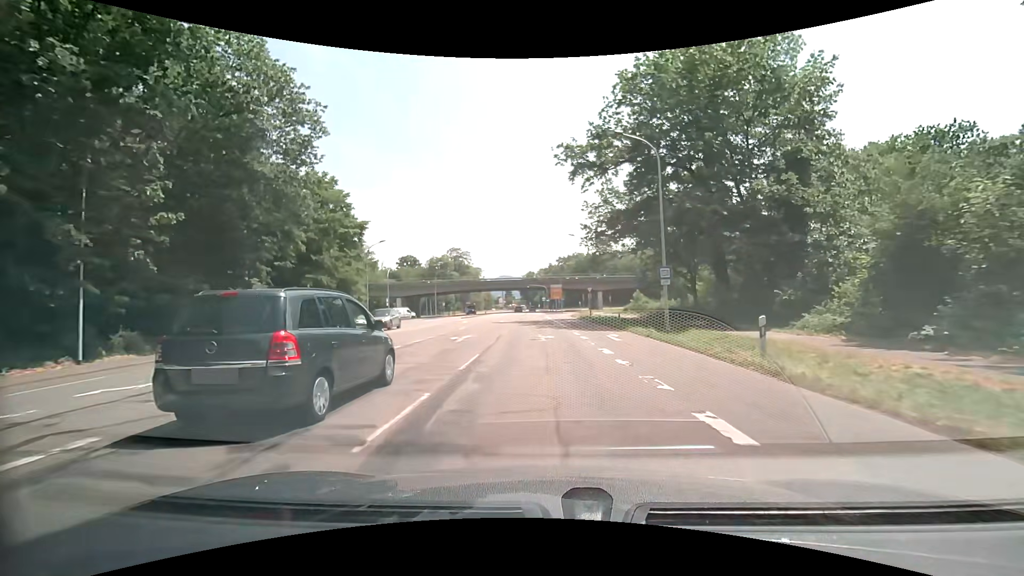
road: secondary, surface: asphalt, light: Day
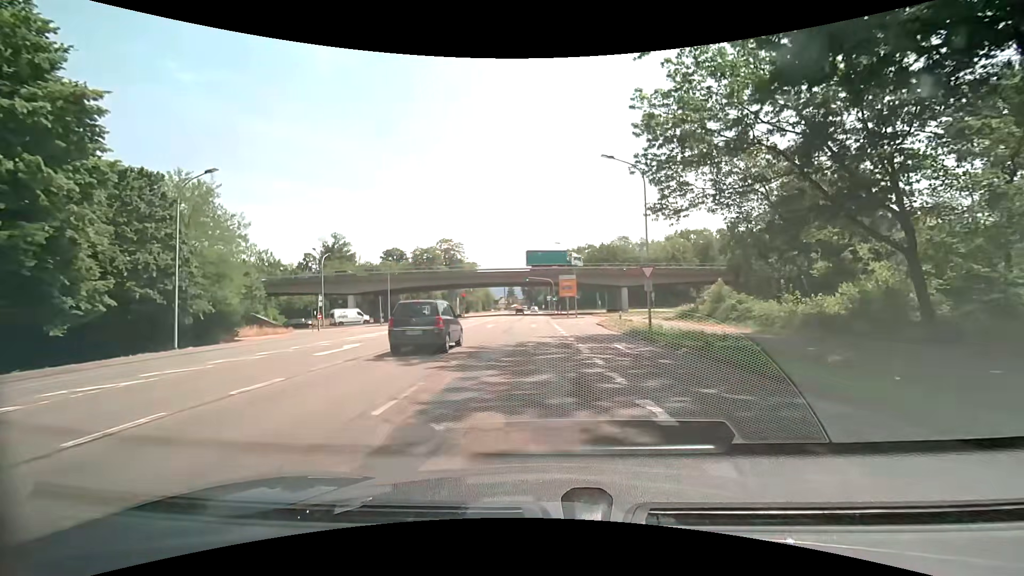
(-0.2, +29.3) m; -1°
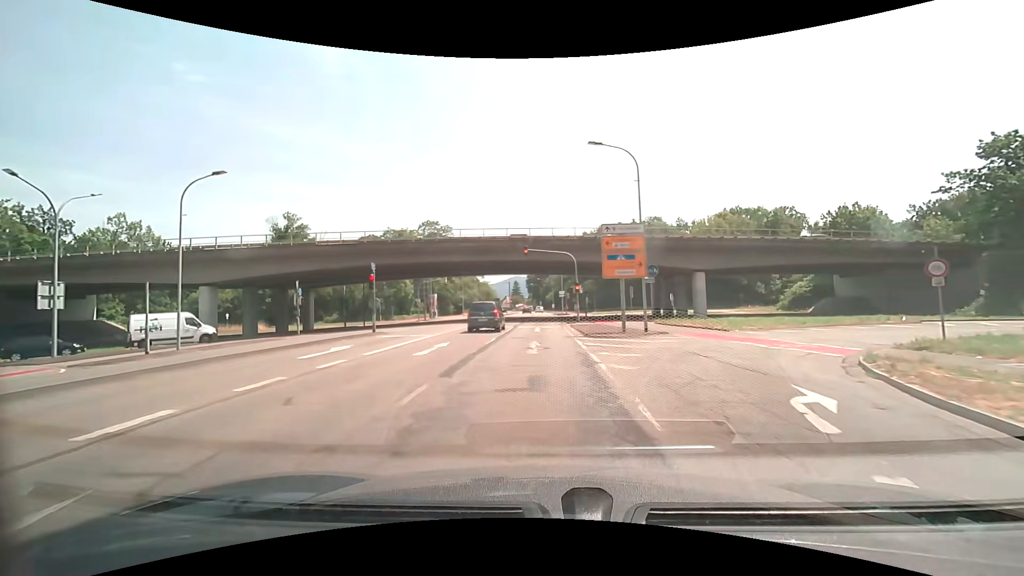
(-0.5, +36.5) m; -1°
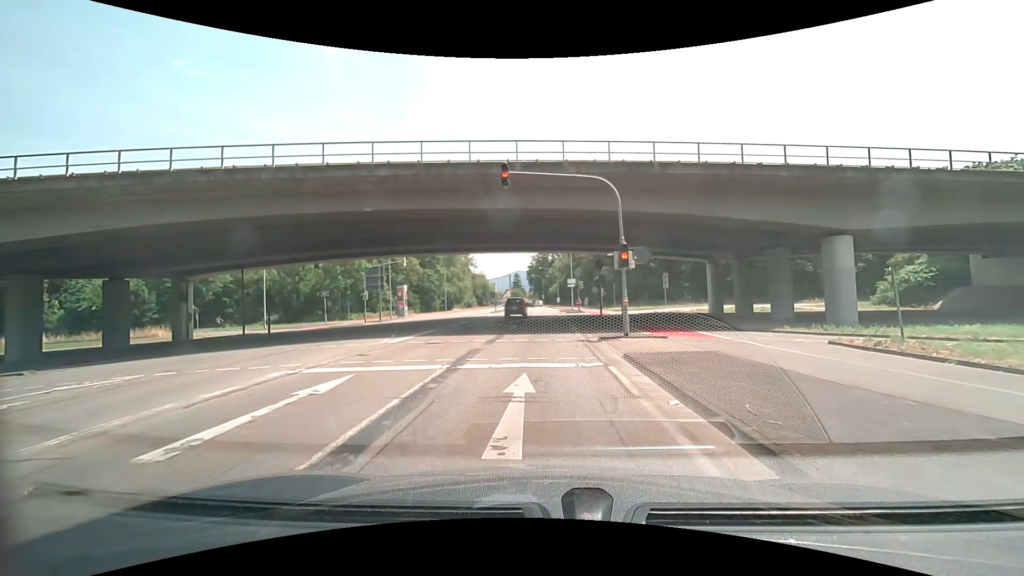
(+0.3, +21.7) m; +1°
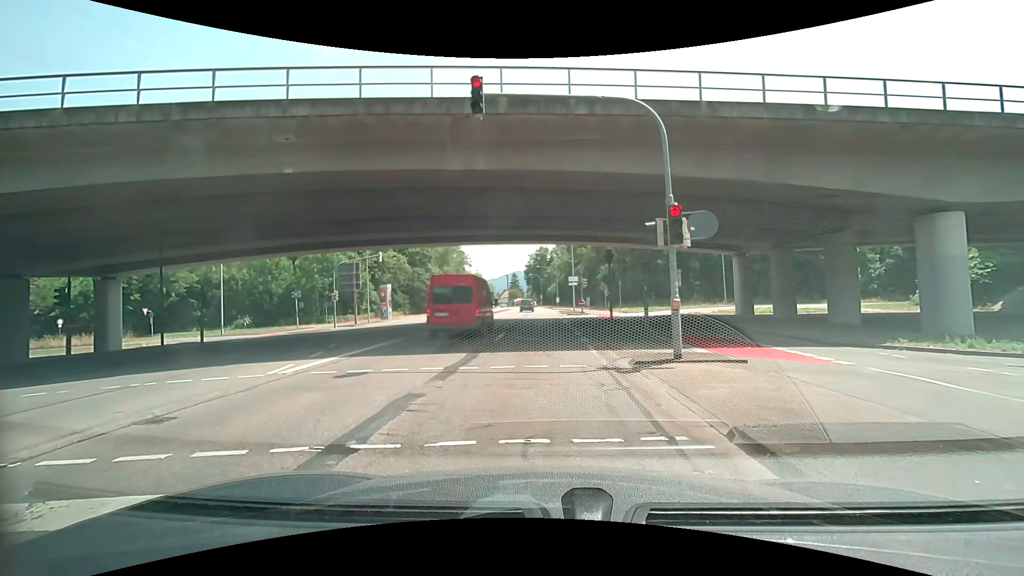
(+0.1, +6.4) m; +1°
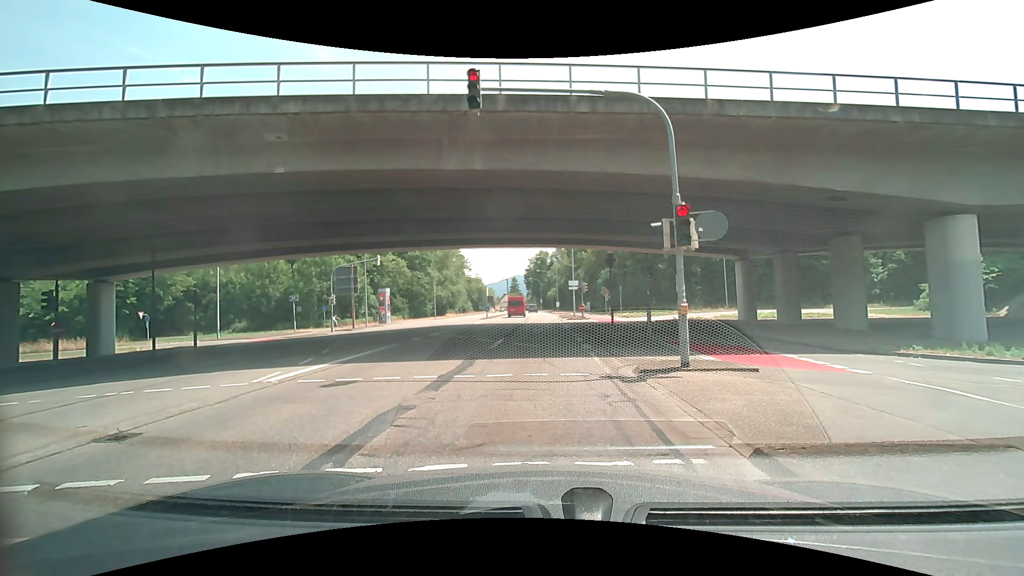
(0.0, +0.6) m; 0°
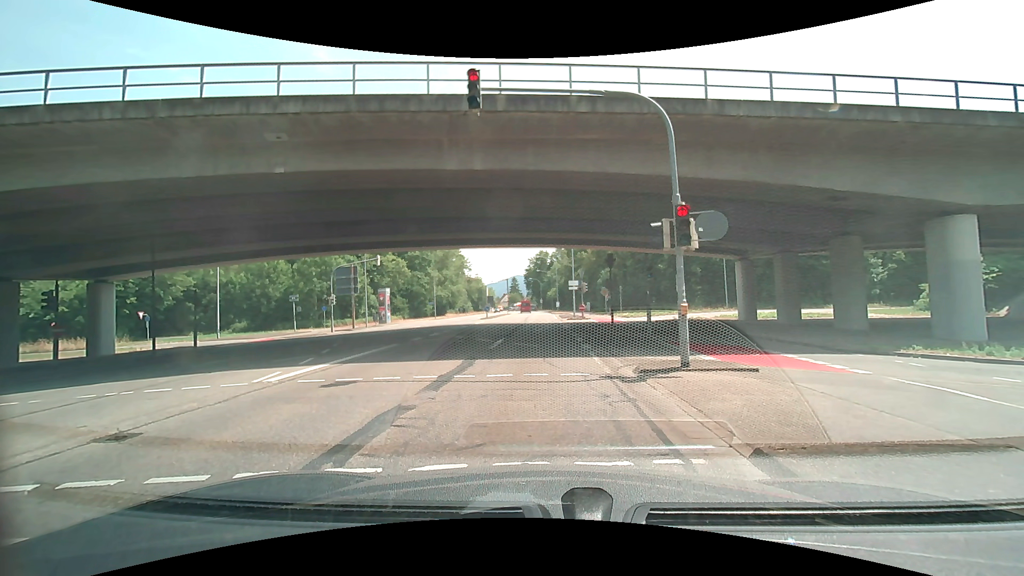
(0.0, 0.0) m; 0°
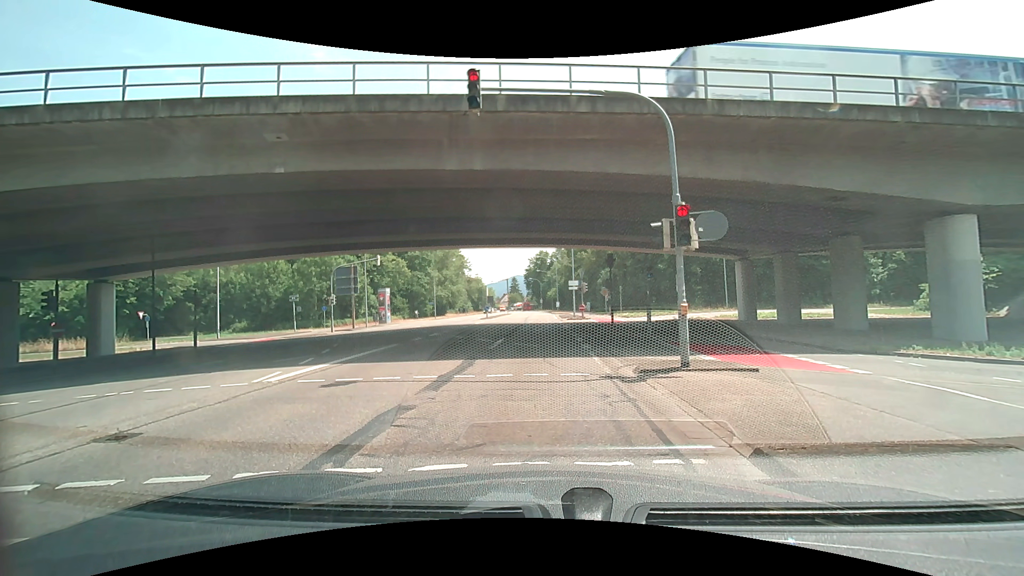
(0.0, 0.0) m; 0°
(-1, +10) (-1, +20) (-2, +30) (-3, +40) (-4, +50) (-5, +60) (-6, +70) (-6, +80) (-7, +90) (-8, +100) m
